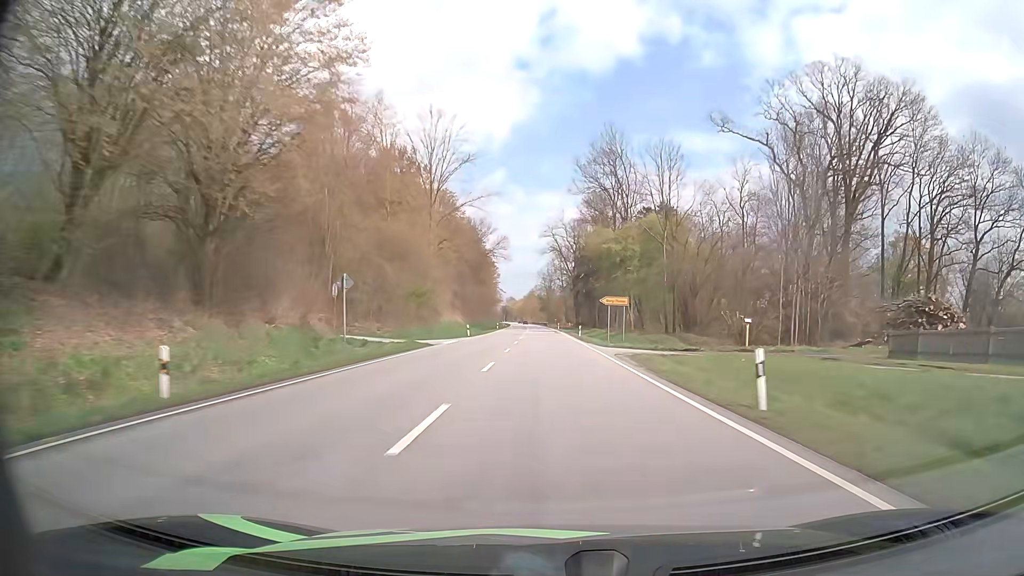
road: primary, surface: asphalt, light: Day
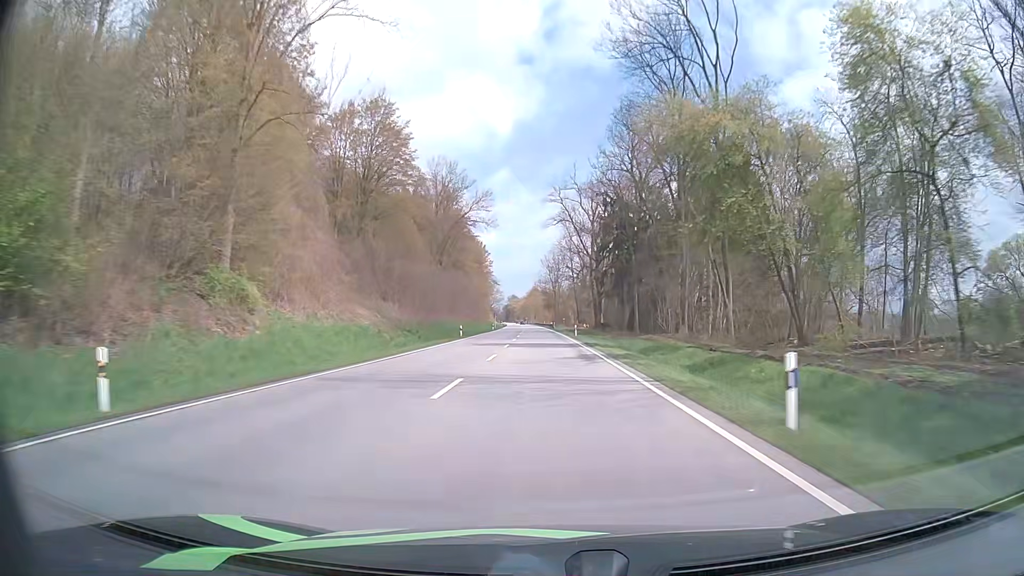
(-0.1, +51.3) m; 0°
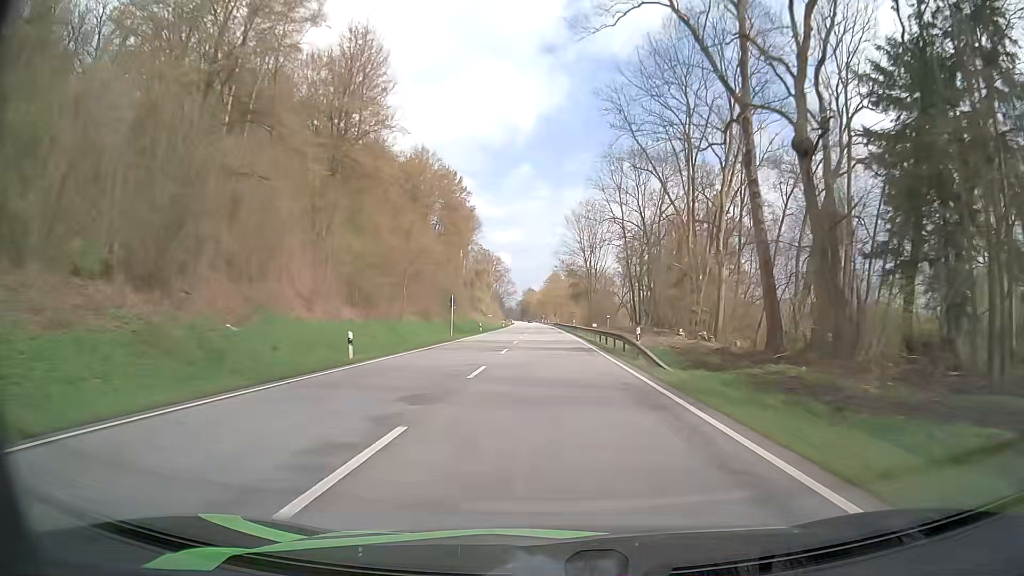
(-1.3, +86.1) m; -2°
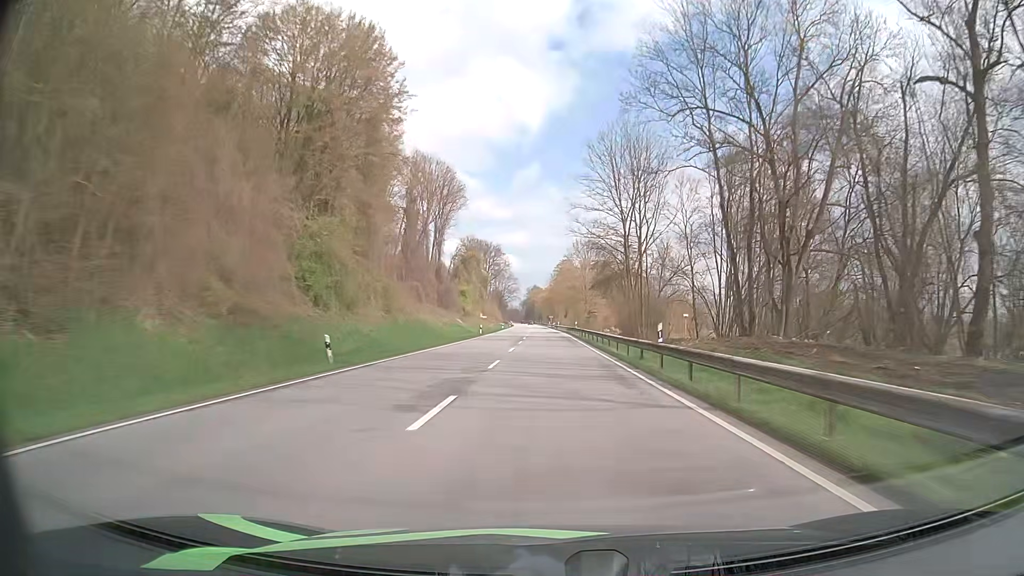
(-0.3, +52.5) m; -1°
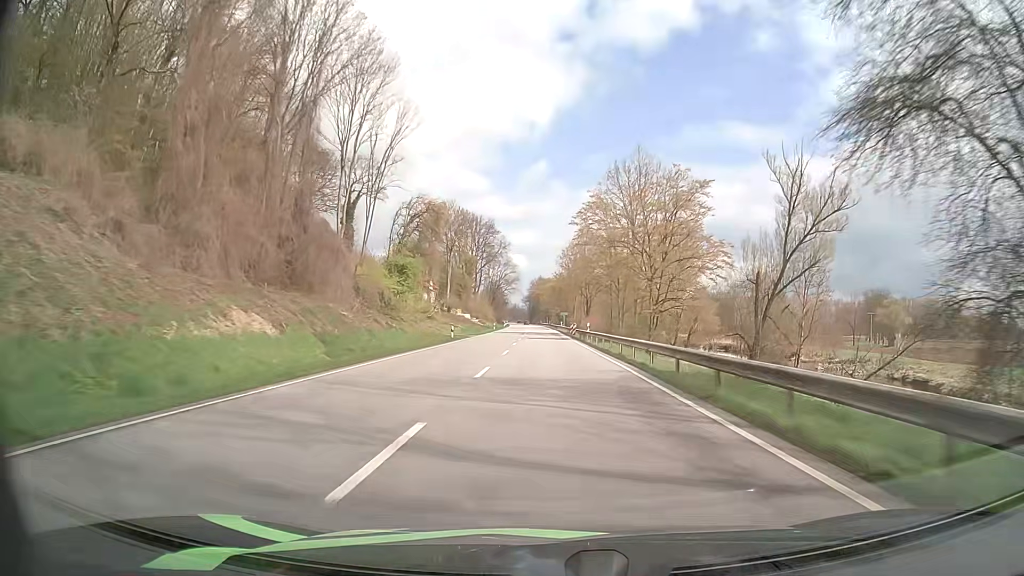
(-0.4, +70.8) m; -1°
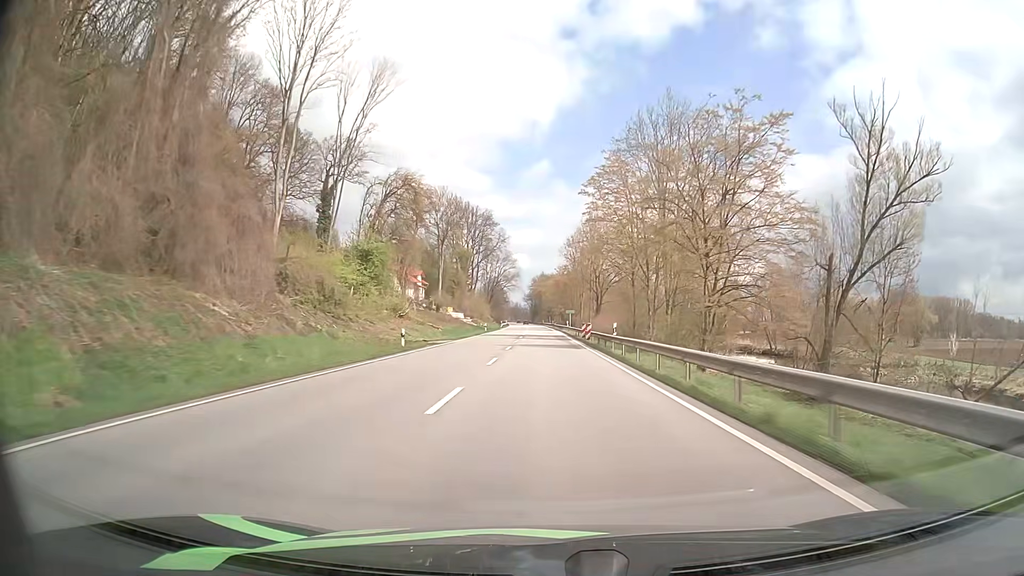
(0.0, +17.8) m; 0°
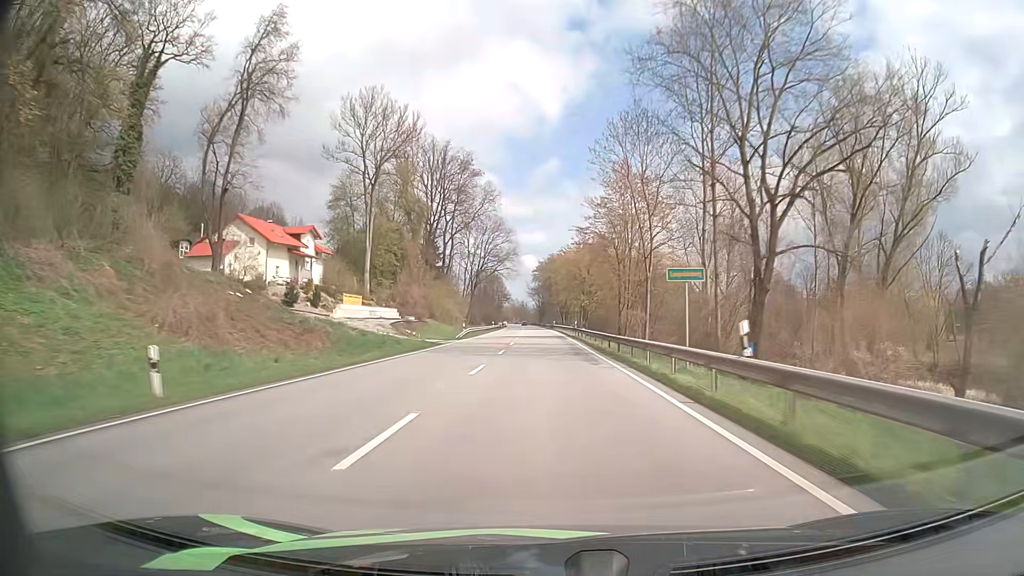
(-0.5, +71.3) m; -1°
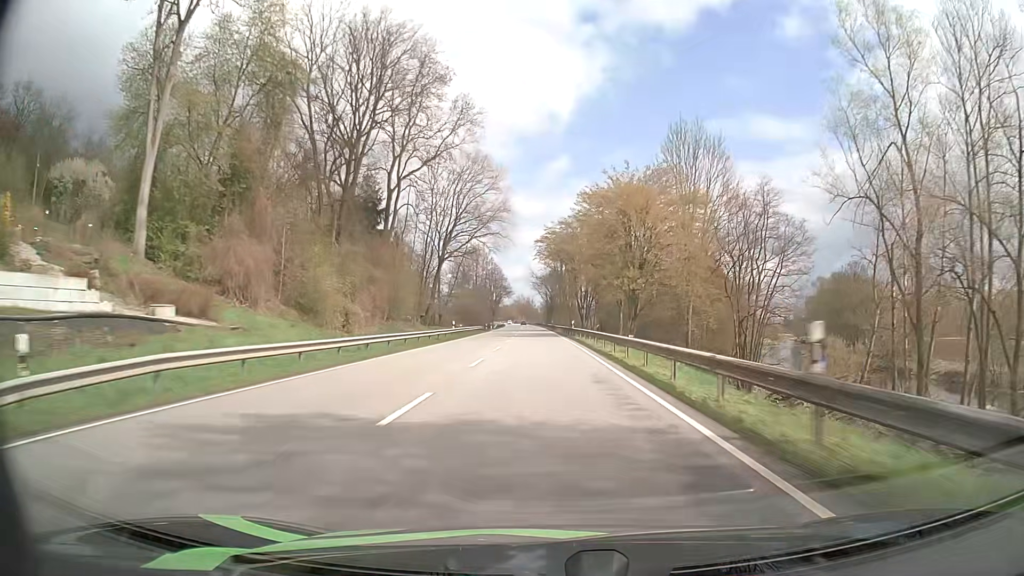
(-0.3, +53.7) m; -1°
(0, +10) (0, +20) (0, +30) (0, +40) (-1, +50) (-1, +60) (-1, +70) (-1, +80) (-2, +90) (-2, +100) m
